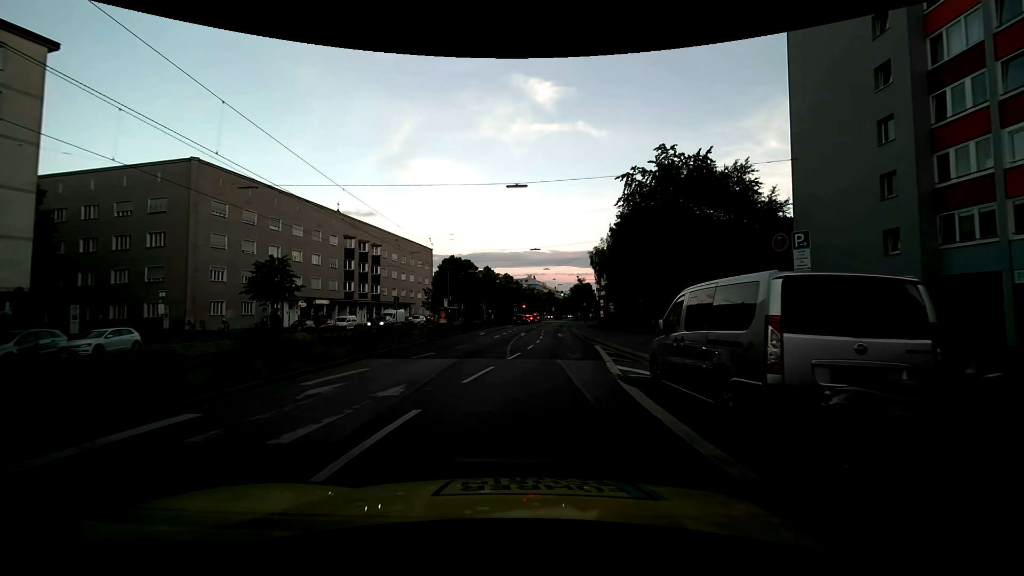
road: secondary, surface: asphalt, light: Day
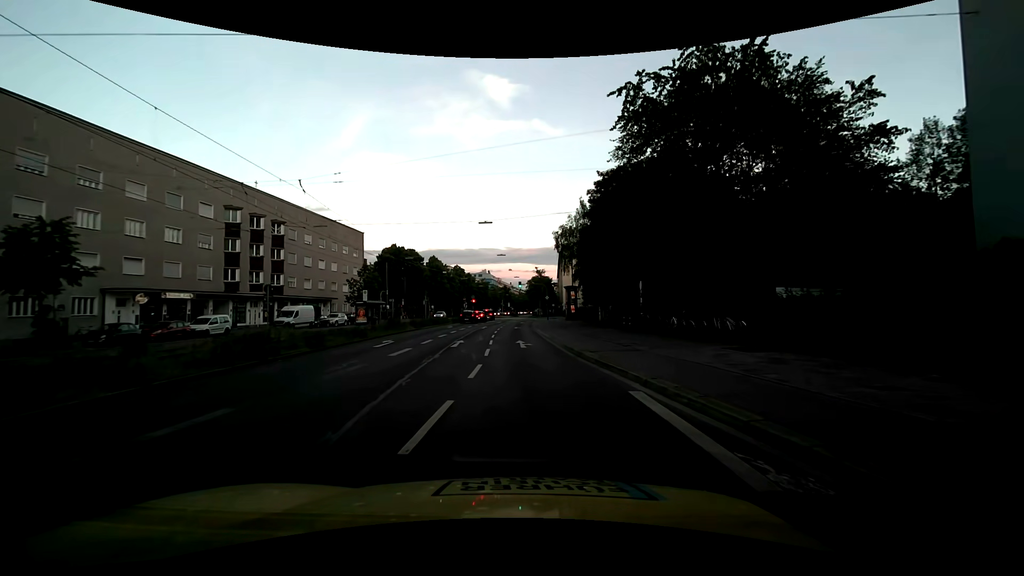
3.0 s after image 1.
(+0.7, +17.1) m; +6°
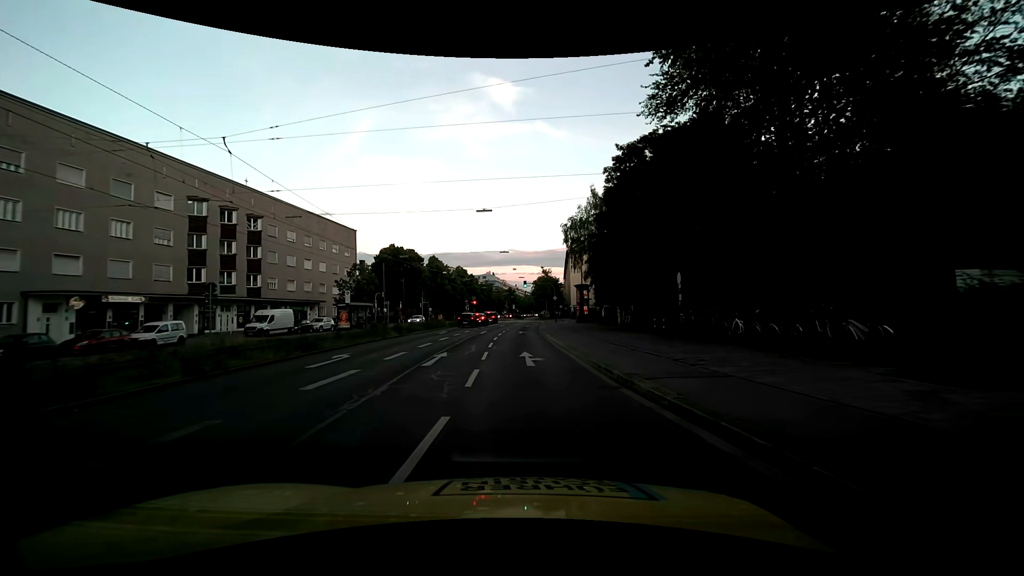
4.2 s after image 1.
(-0.2, +6.7) m; -3°
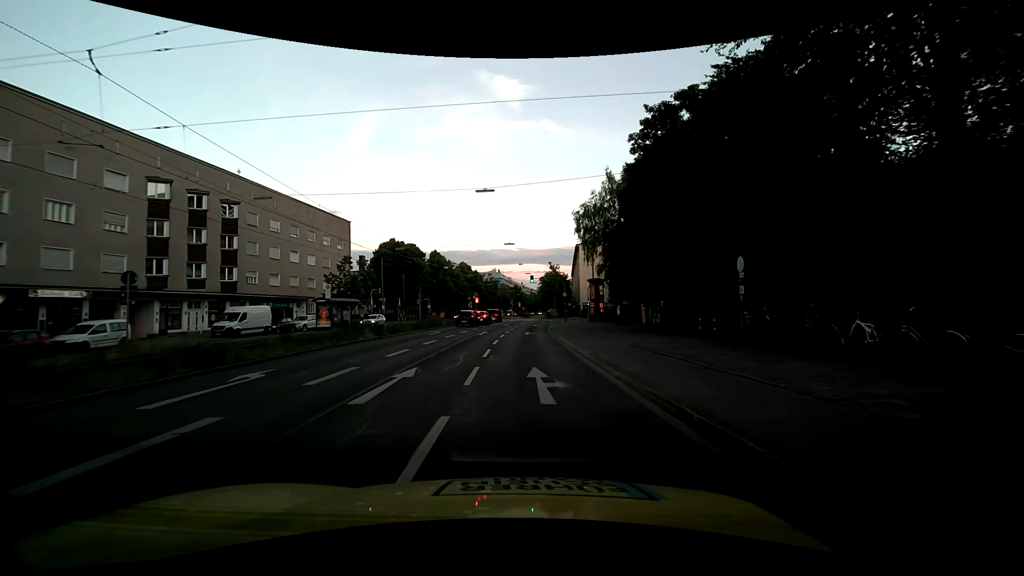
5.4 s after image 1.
(0.0, +6.1) m; 0°
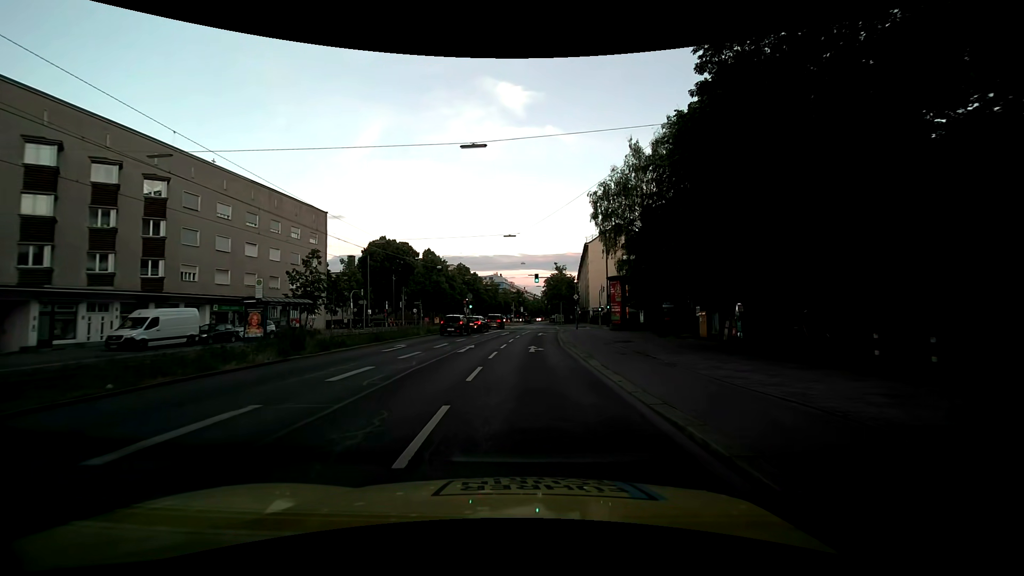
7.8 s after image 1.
(+0.2, +10.6) m; +1°
